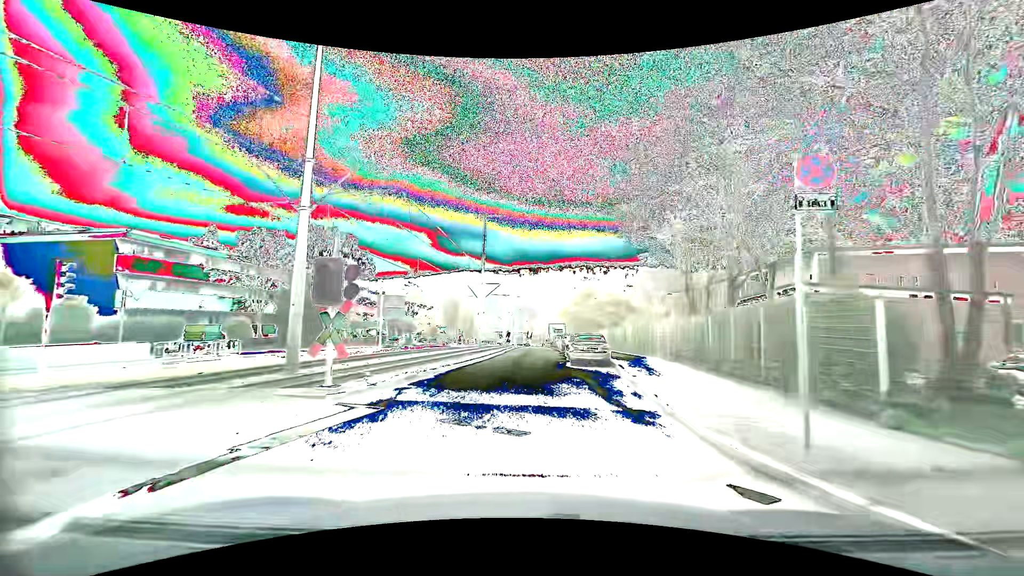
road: secondary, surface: asphalt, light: Day
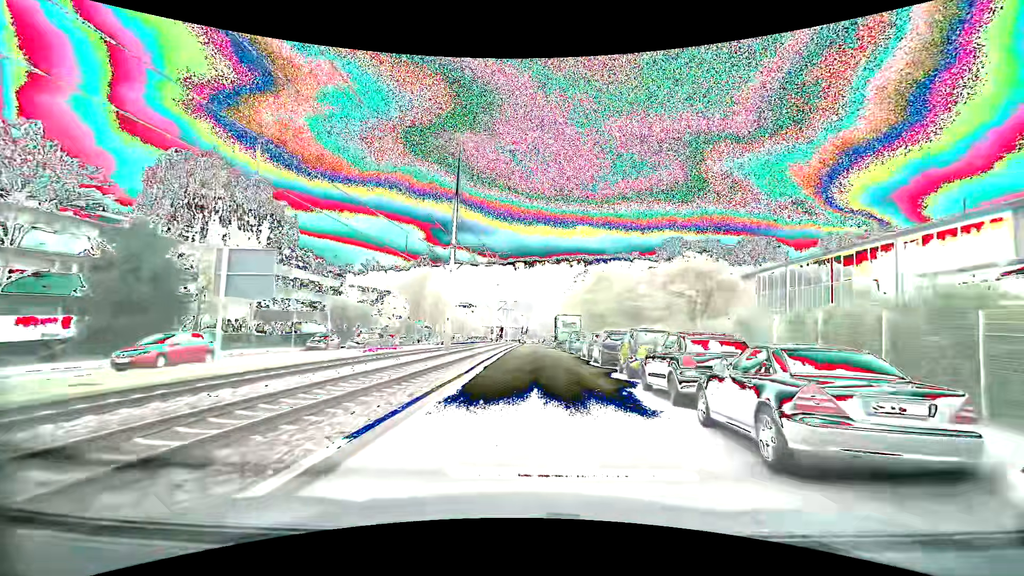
(-0.5, +22.4) m; 0°
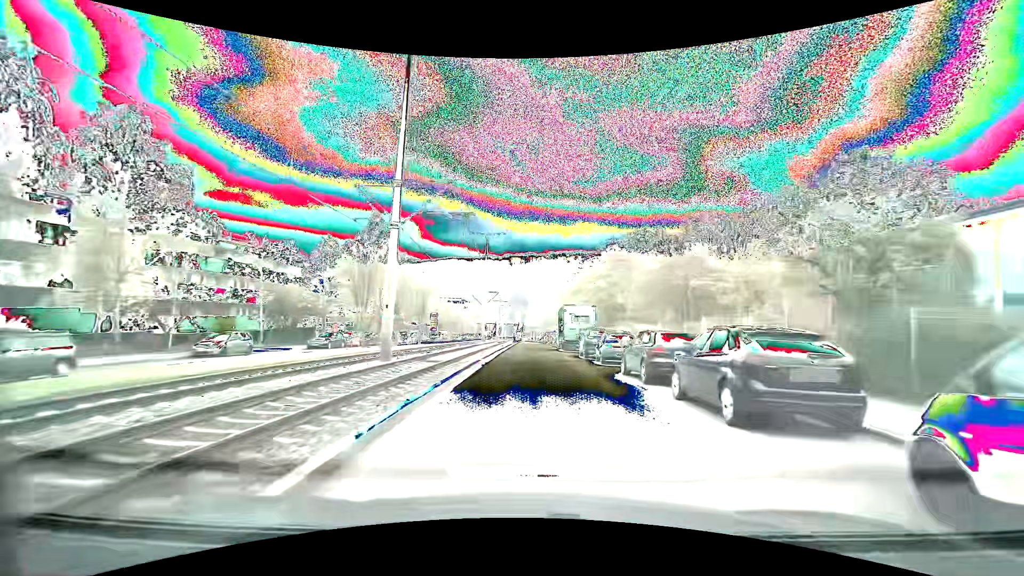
(+0.1, +13.7) m; +1°
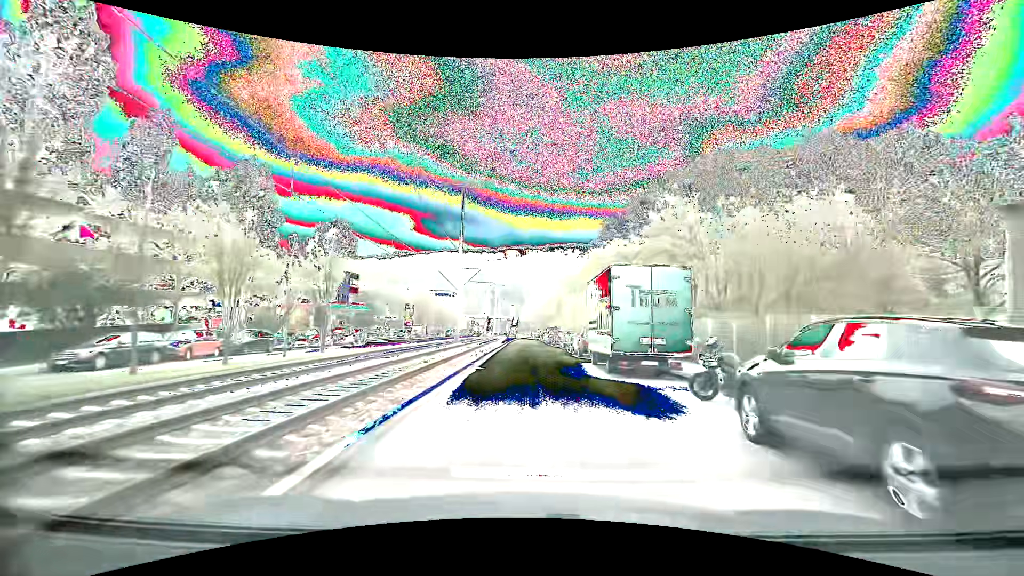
(+0.1, +22.0) m; +1°
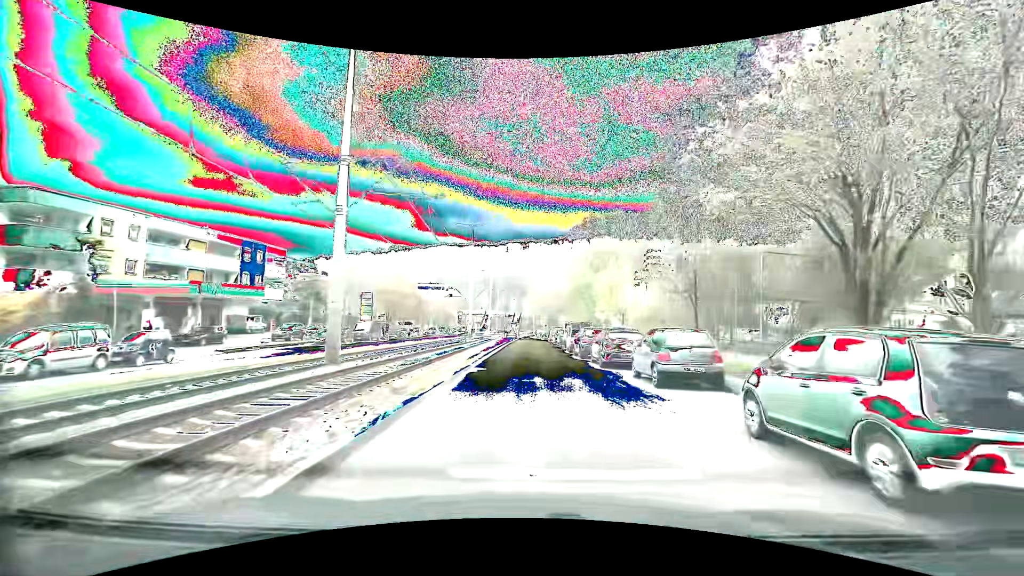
(0.0, +29.1) m; 0°
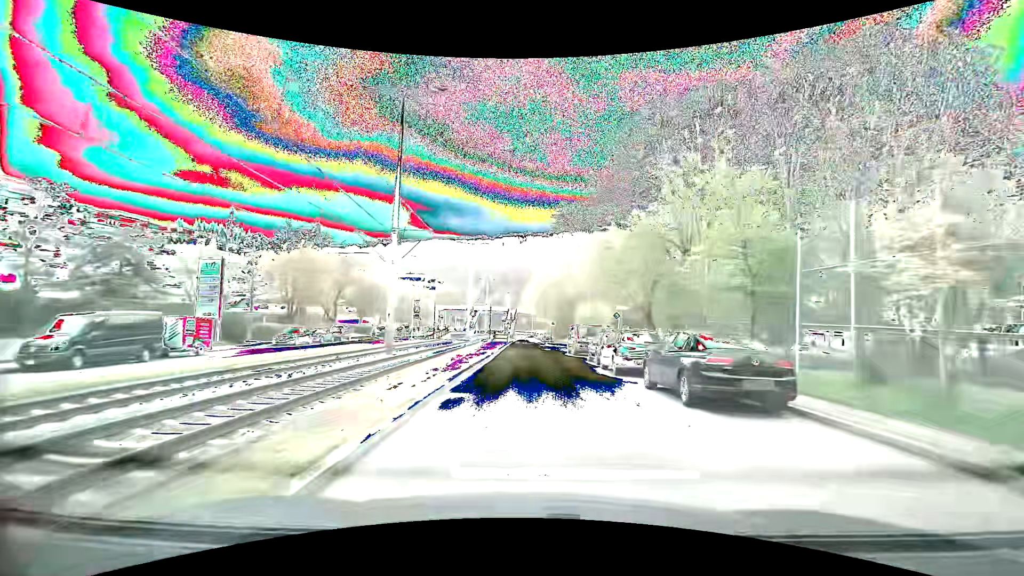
(0.0, +36.2) m; 0°
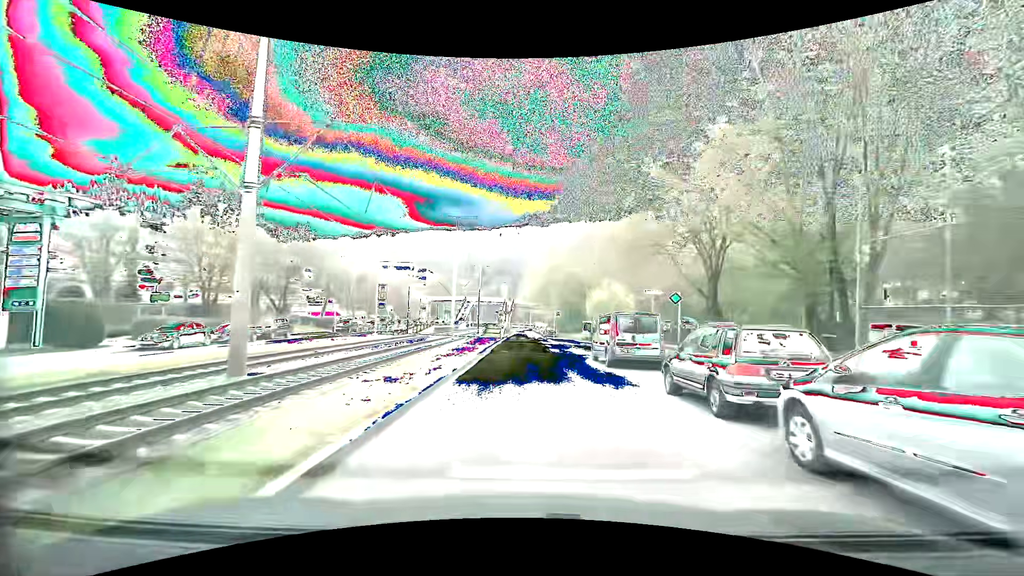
(+0.1, +13.7) m; 0°
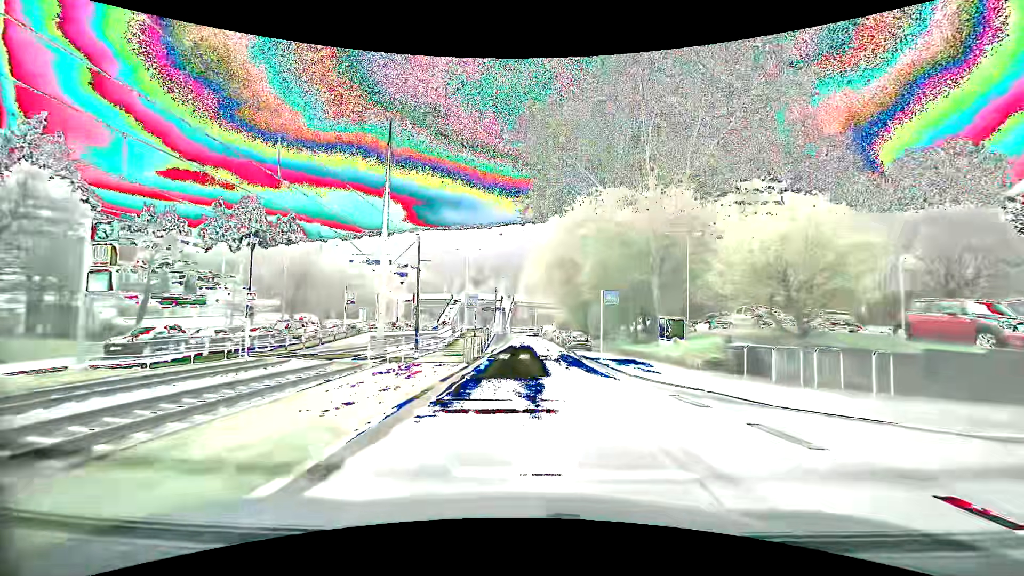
(+0.2, +31.0) m; 0°
(0, +10) (0, +20) (0, +30) (0, +40) (0, +50) (0, +60) (0, +70) (0, +80) (0, +90) (0, +100) m
